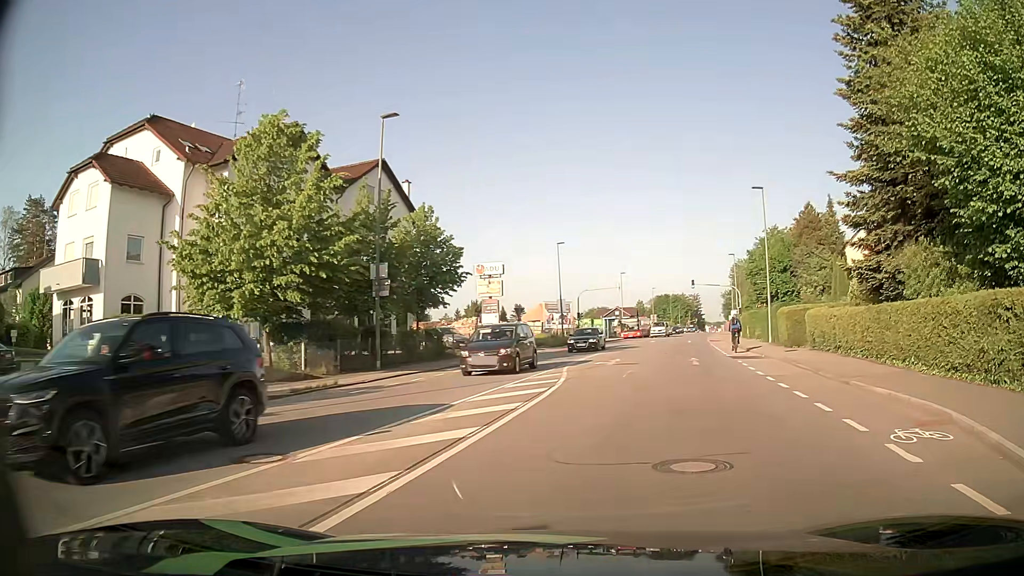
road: tertiary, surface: asphalt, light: Day
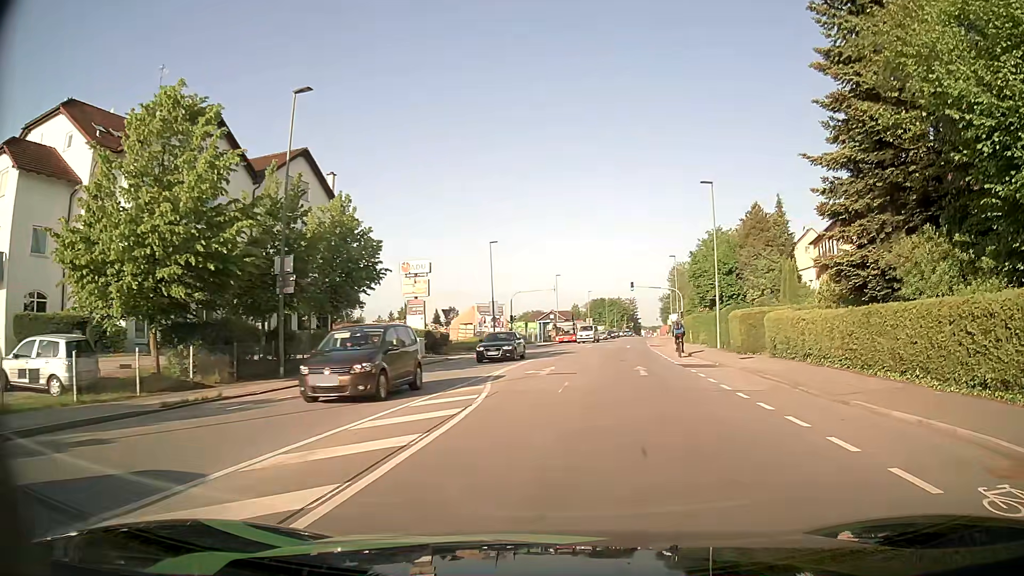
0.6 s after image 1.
(+0.2, +3.4) m; +5°
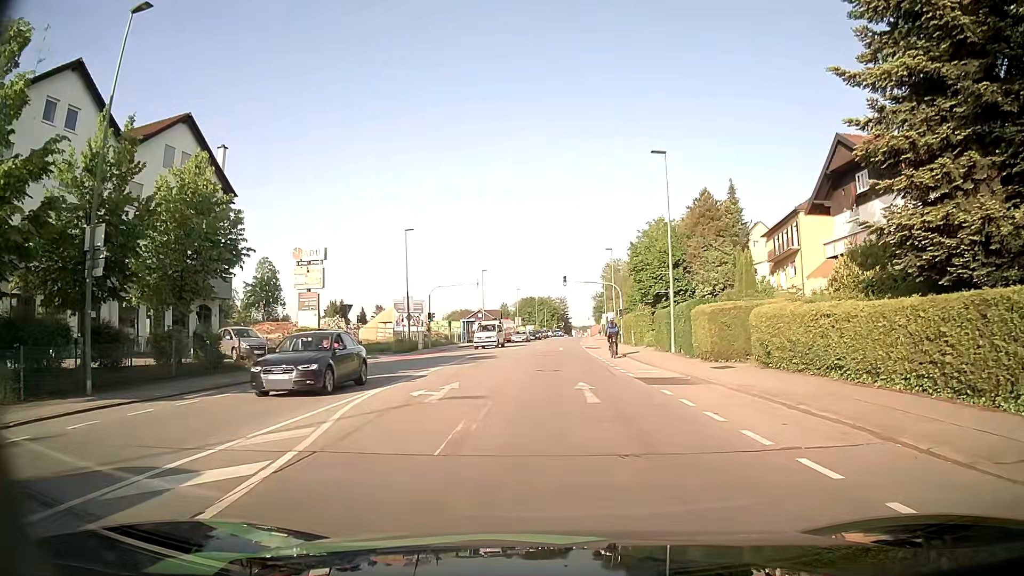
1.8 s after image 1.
(+0.6, +7.5) m; +6°
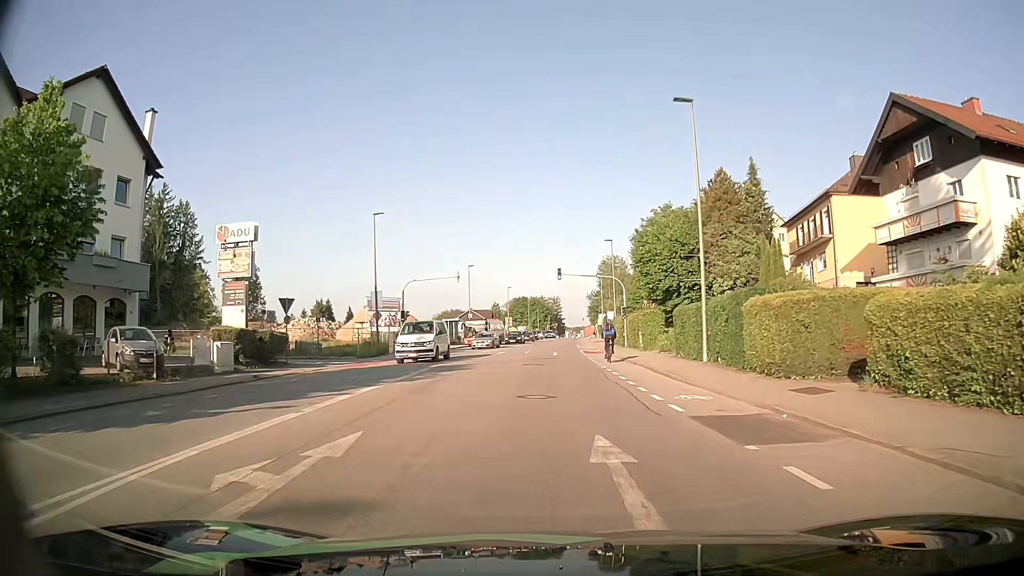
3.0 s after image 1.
(+0.1, +8.5) m; +1°
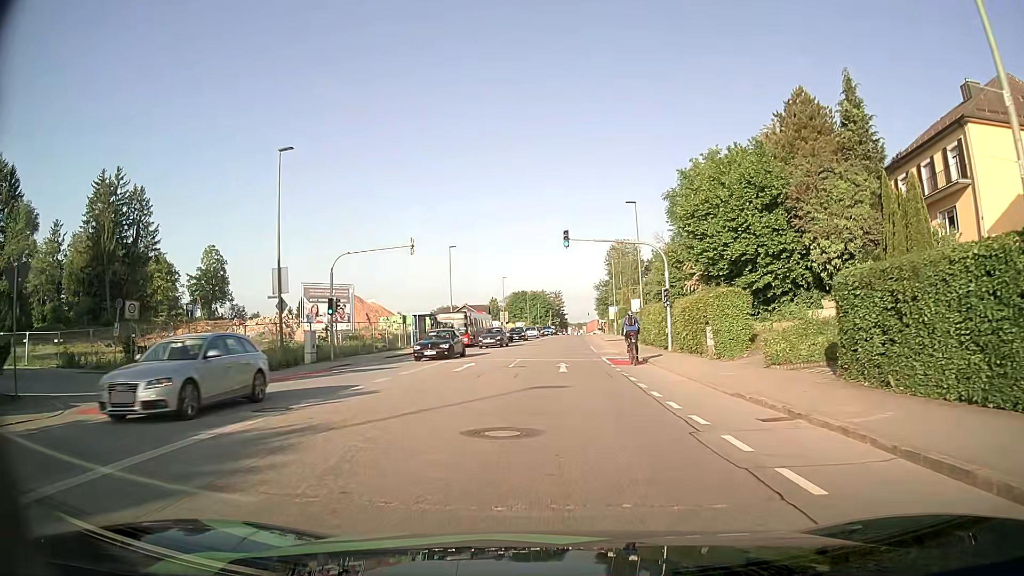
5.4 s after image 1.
(0.0, +18.4) m; 0°
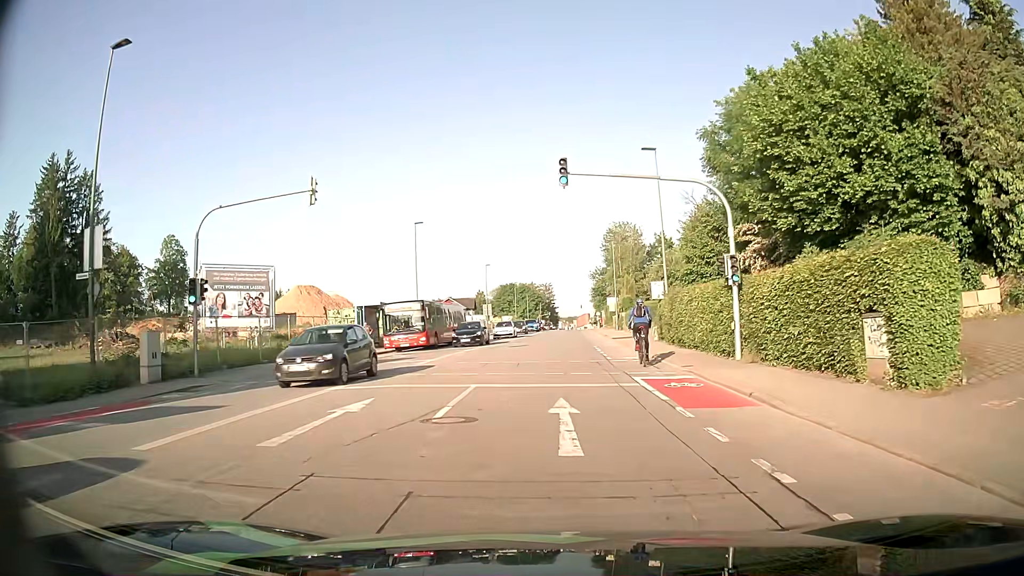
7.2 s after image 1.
(+0.1, +13.8) m; +1°
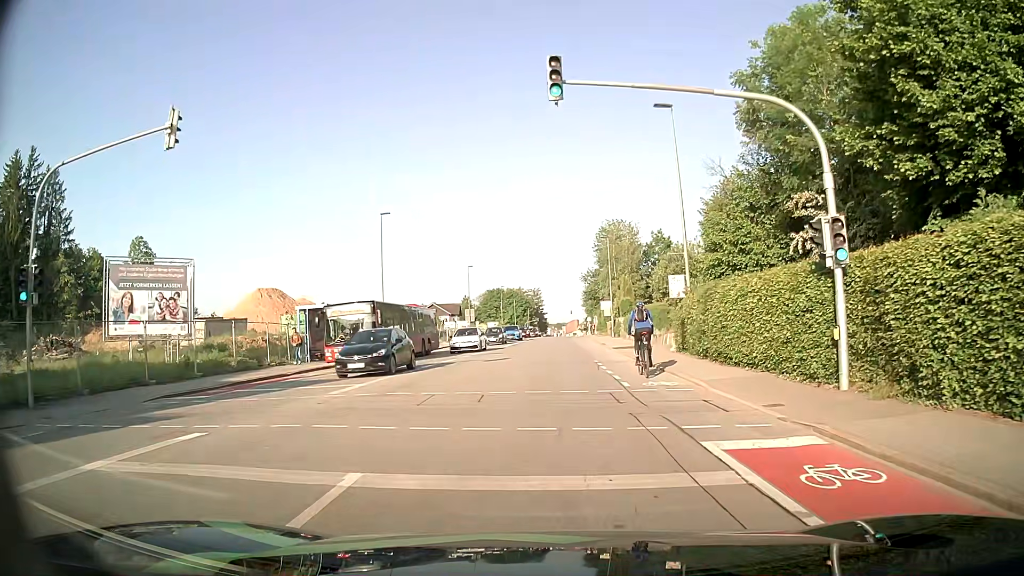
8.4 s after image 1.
(+0.1, +8.2) m; +1°
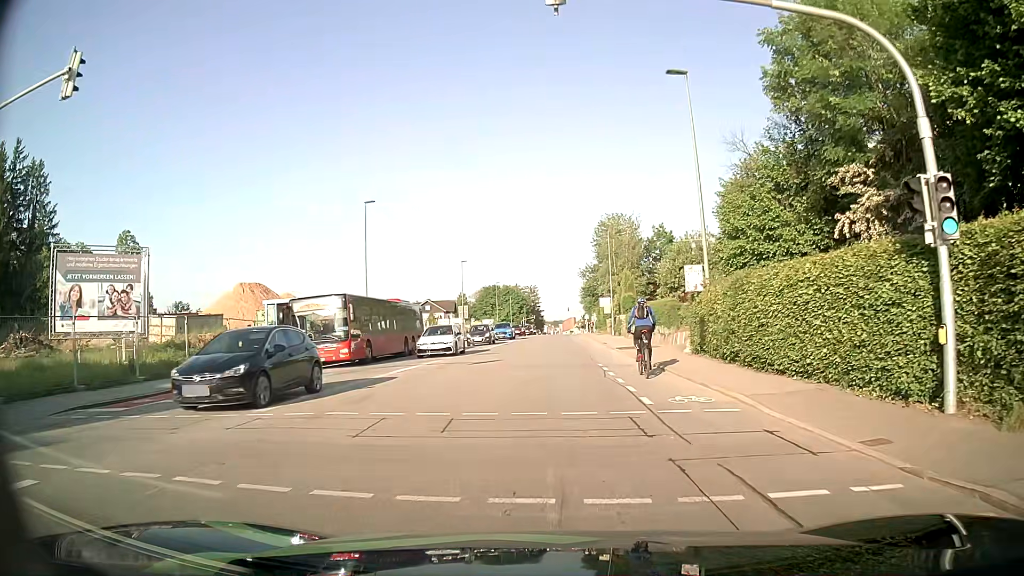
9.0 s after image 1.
(0.0, +3.7) m; 0°
(0, +10) (0, +20) (+1, +30) (+1, +40) (+2, +50) (+3, +60) (+3, +70) (+2, +80) (+2, +90) (+2, +100) m
